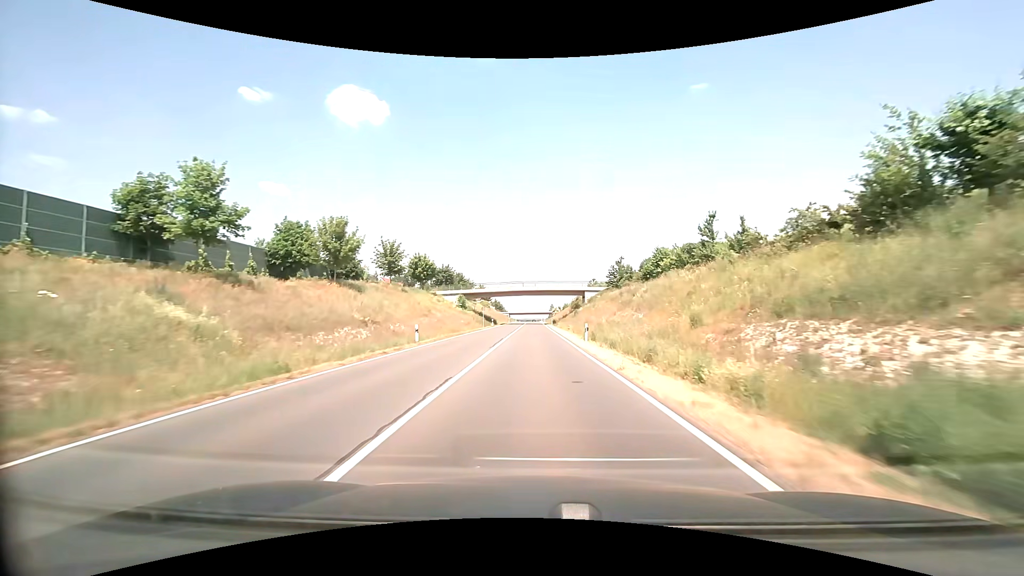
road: secondary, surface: asphalt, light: Day
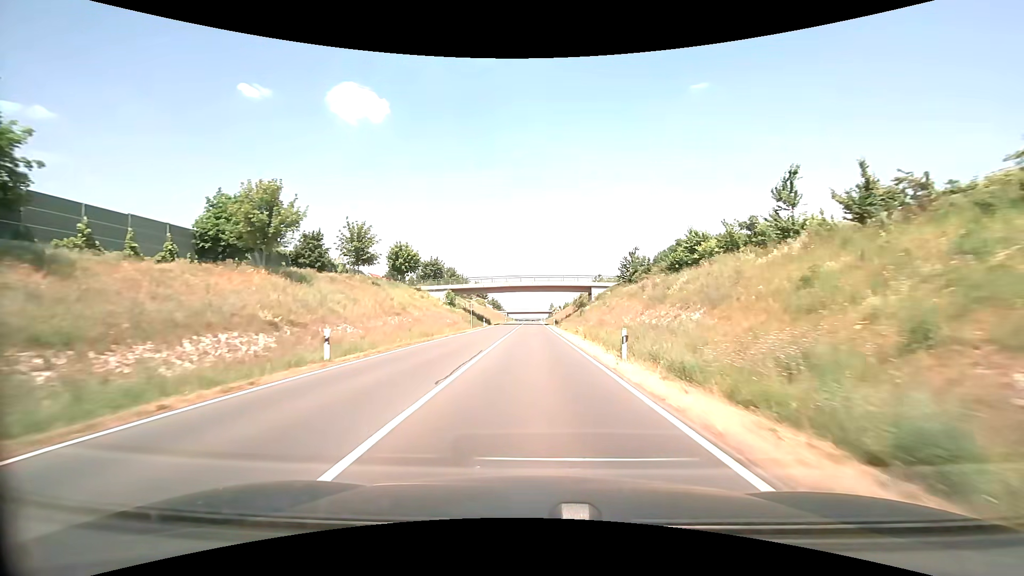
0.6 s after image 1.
(0.0, +11.7) m; 0°
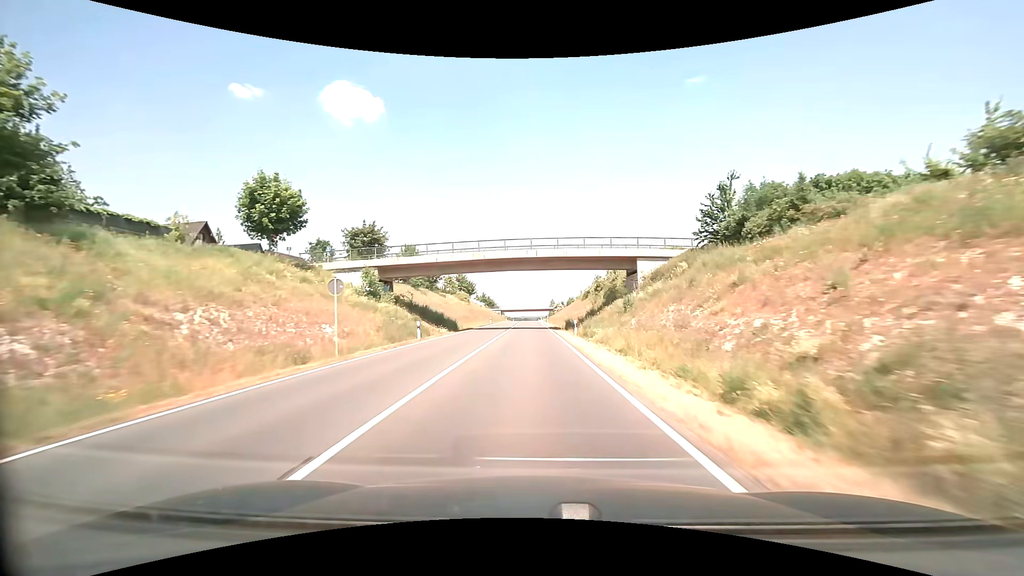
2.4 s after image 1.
(+0.1, +36.5) m; 0°
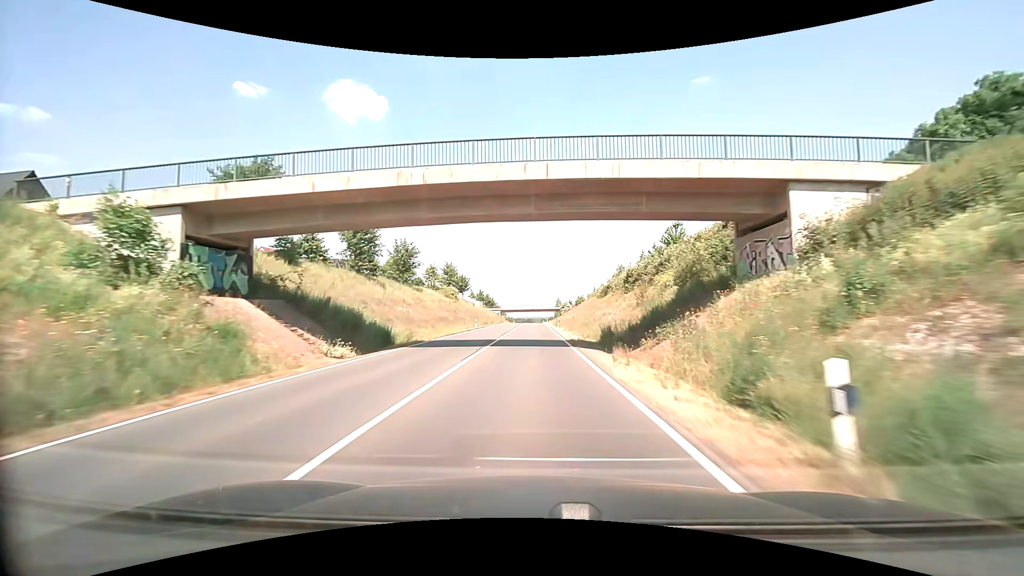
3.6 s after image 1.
(-0.2, +24.8) m; -1°
